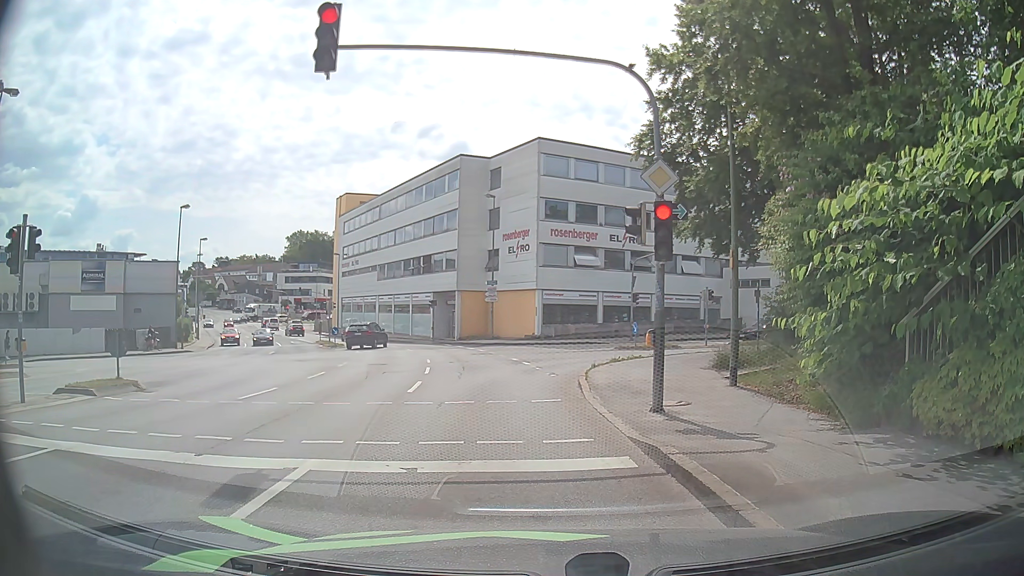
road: tertiary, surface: asphalt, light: Day
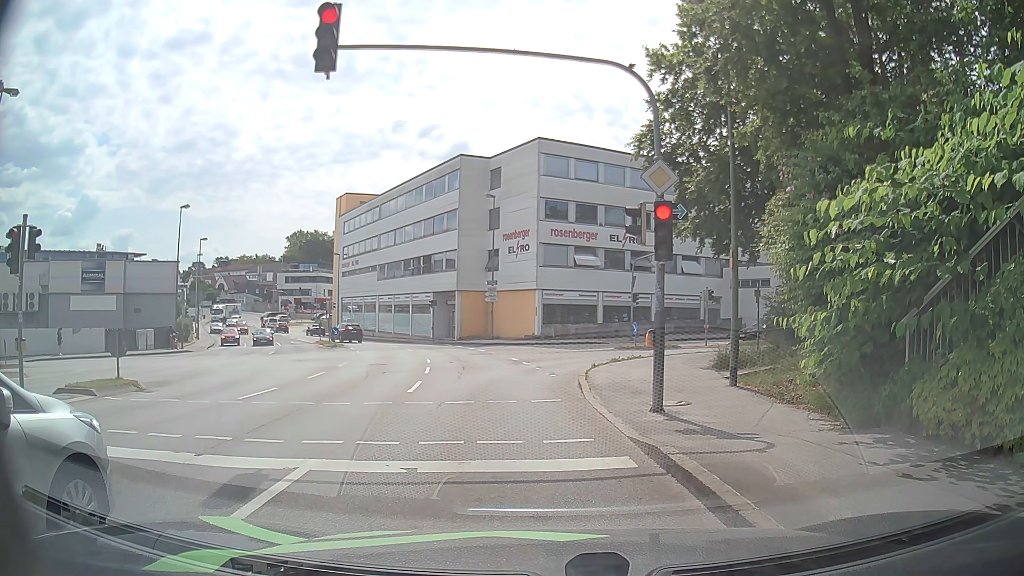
(0.0, 0.0) m; 0°
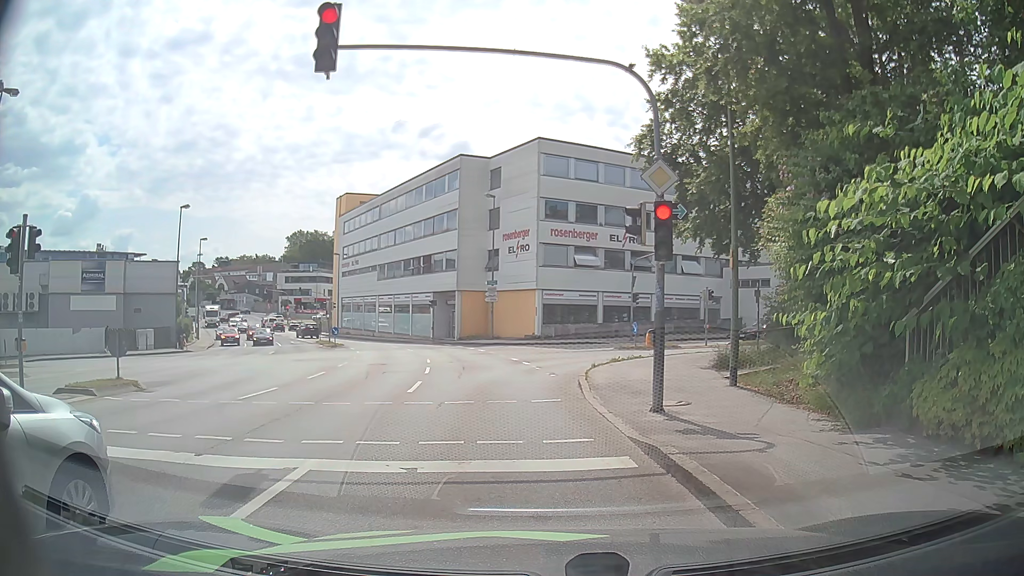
(0.0, 0.0) m; 0°
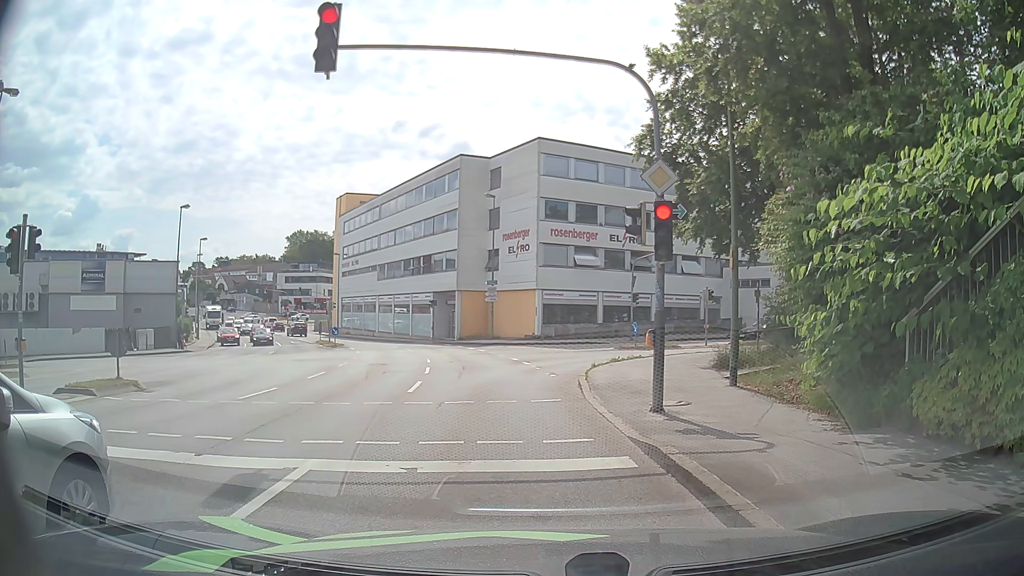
(0.0, 0.0) m; 0°
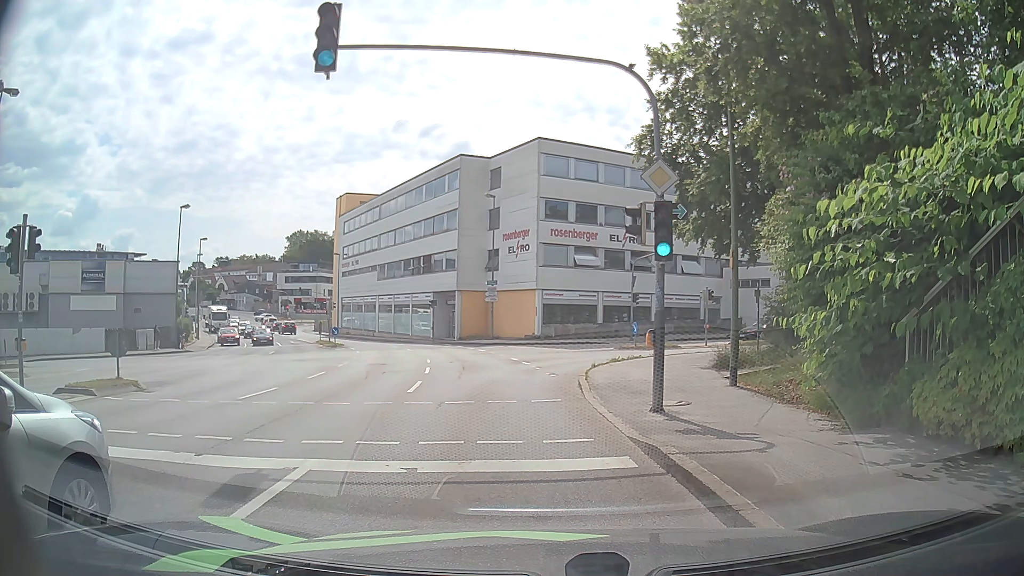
(0.0, 0.0) m; 0°
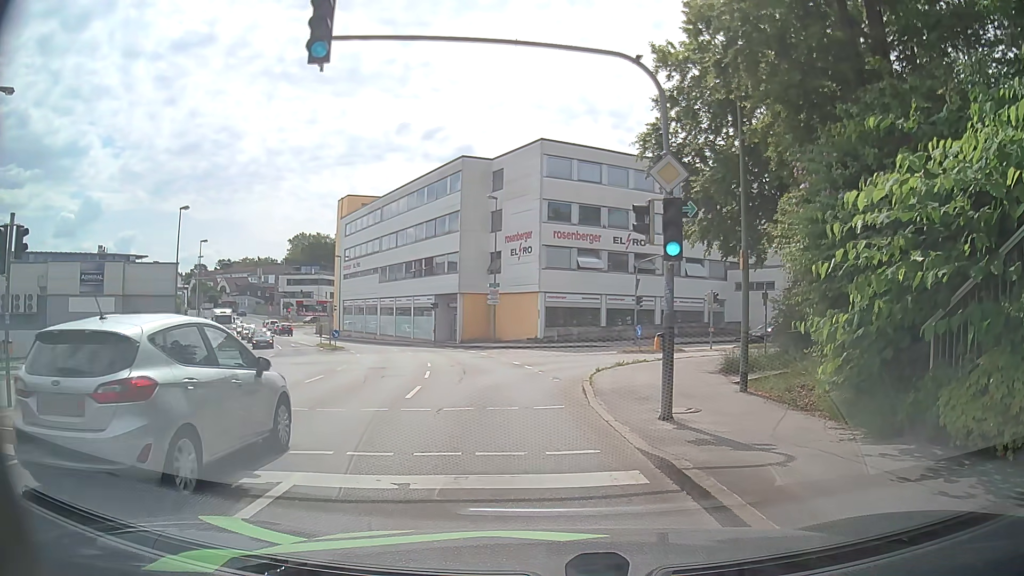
(0.0, +0.5) m; 0°
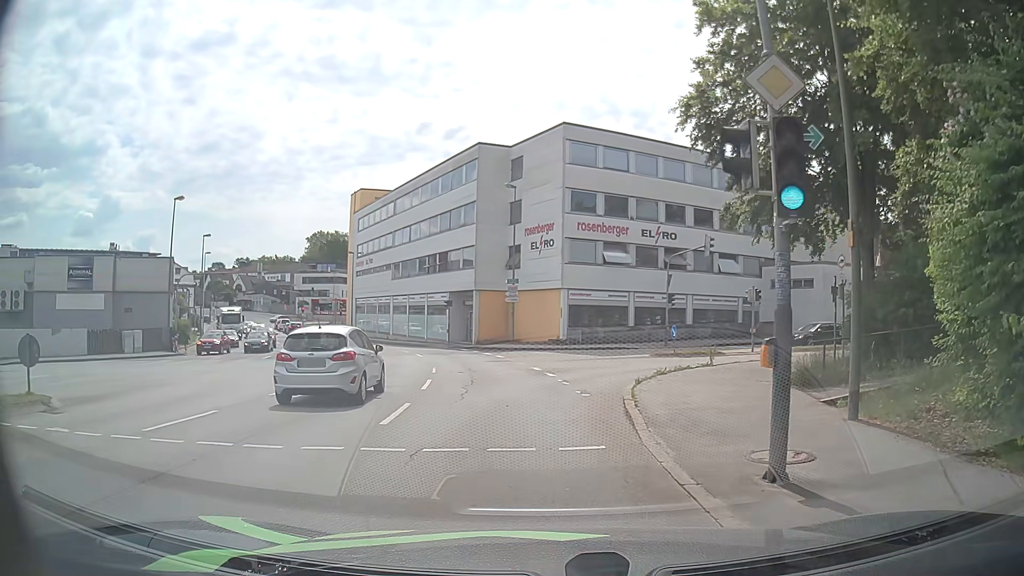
(-0.1, +4.0) m; -4°
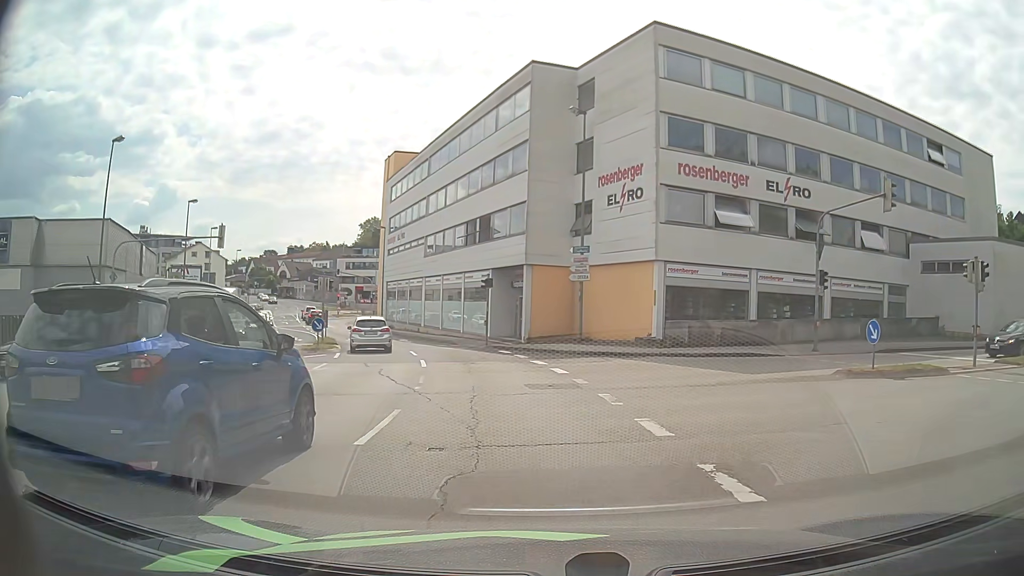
(-0.6, +14.6) m; -3°
(0, +10) (-2, +20) (-4, +30) (-8, +39) (-12, +48) (-16, +57) (-21, +66) (-25, +75) (-28, +84) (-30, +94) m
